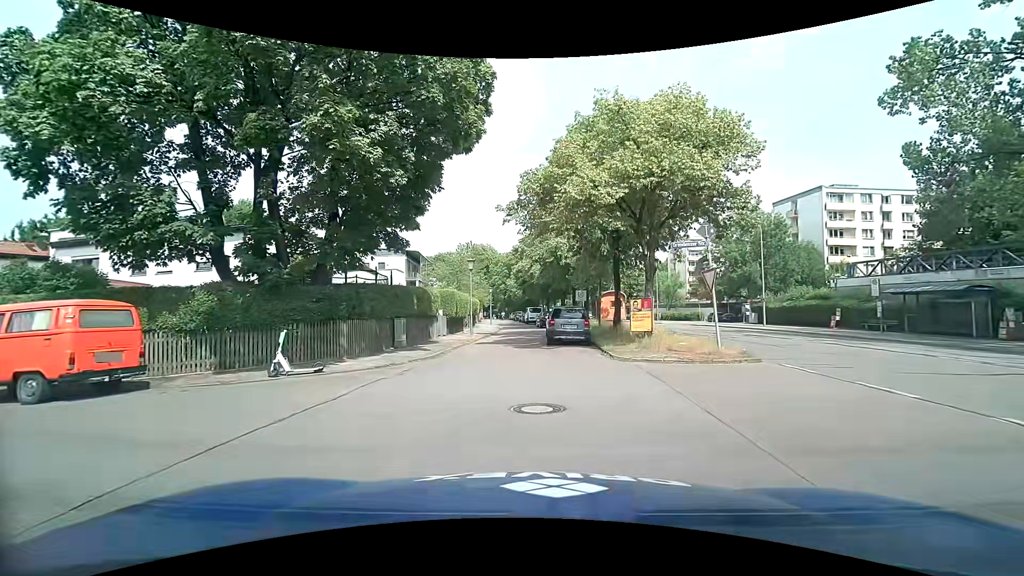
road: residential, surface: asphalt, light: Day
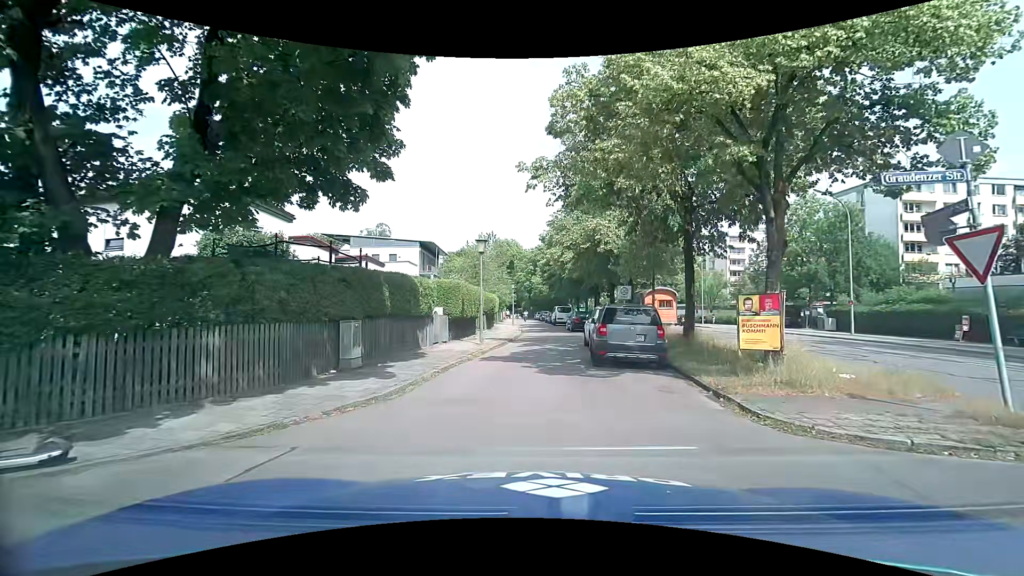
(-0.3, +7.6) m; -4°
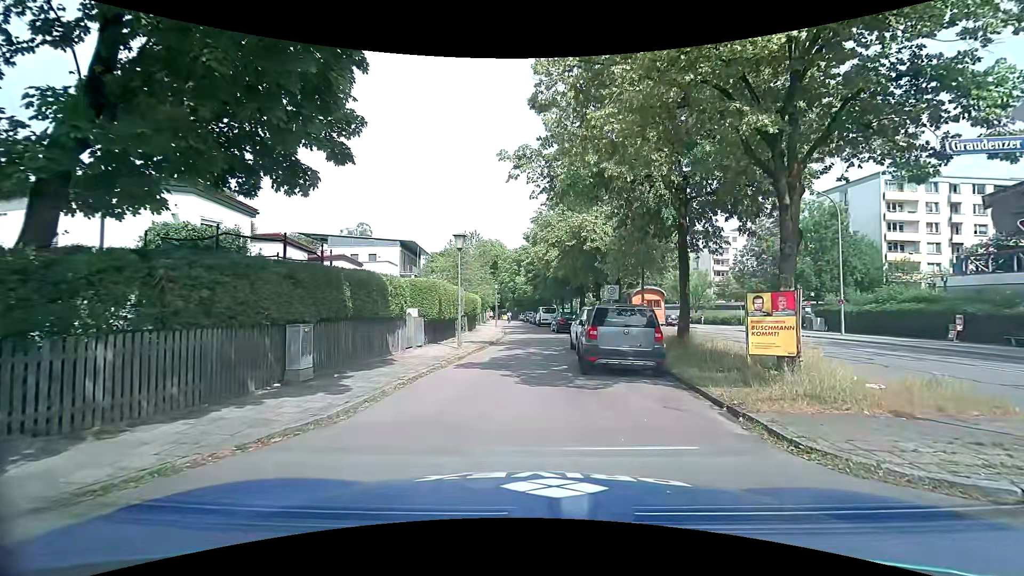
(+0.1, +1.5) m; +1°
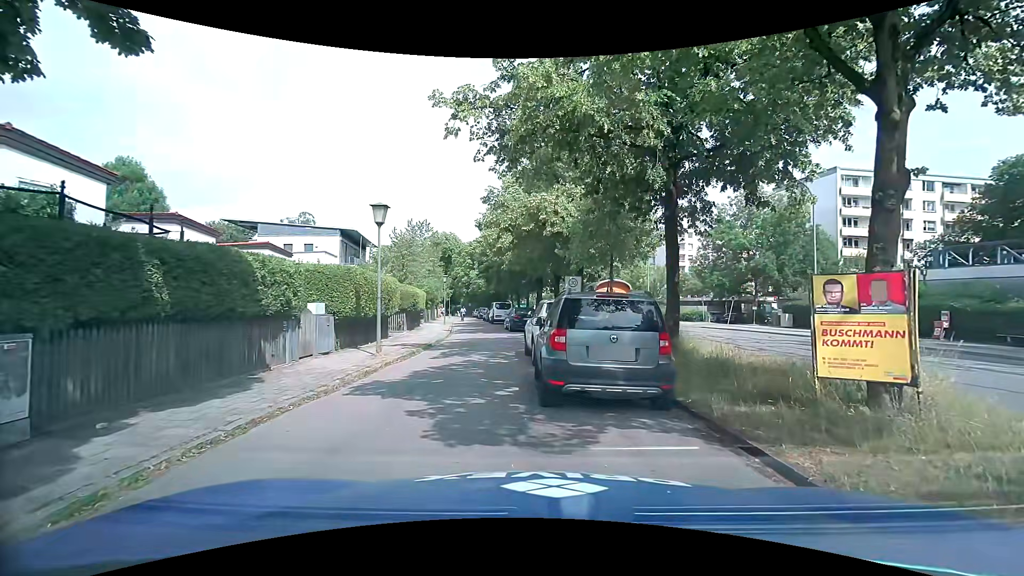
(+0.2, +4.2) m; +4°
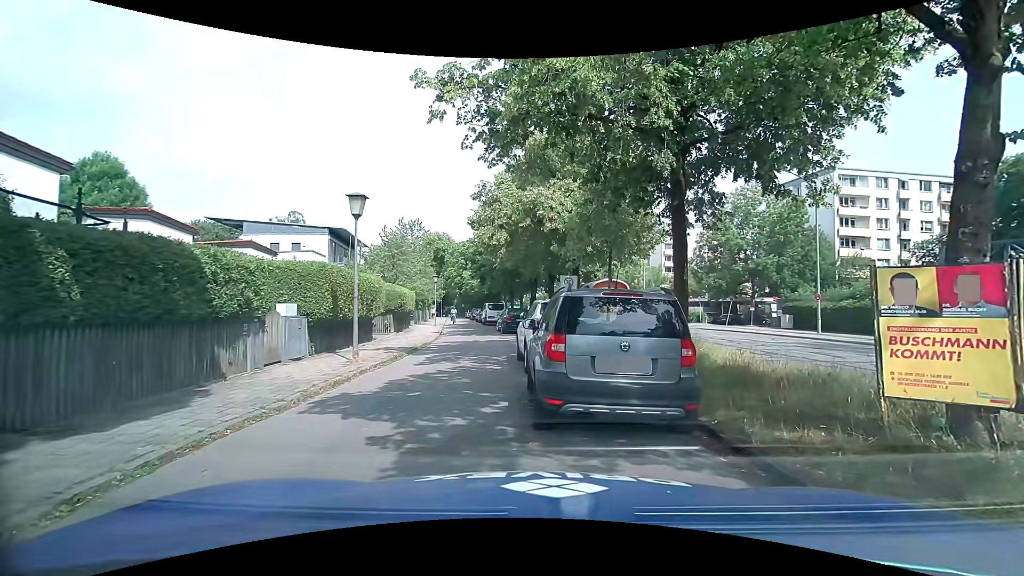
(+0.1, +1.2) m; +3°
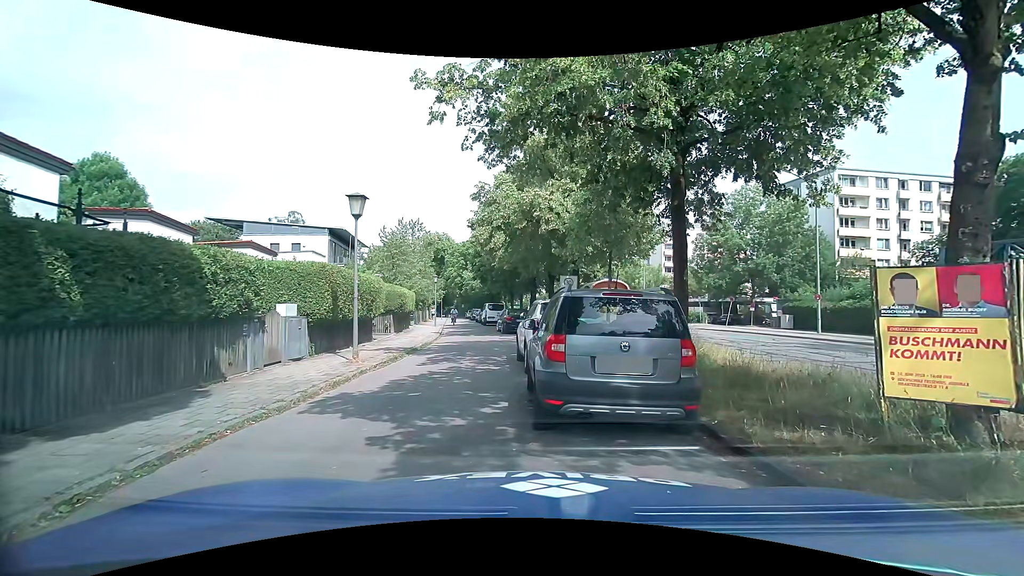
(0.0, 0.0) m; 0°
